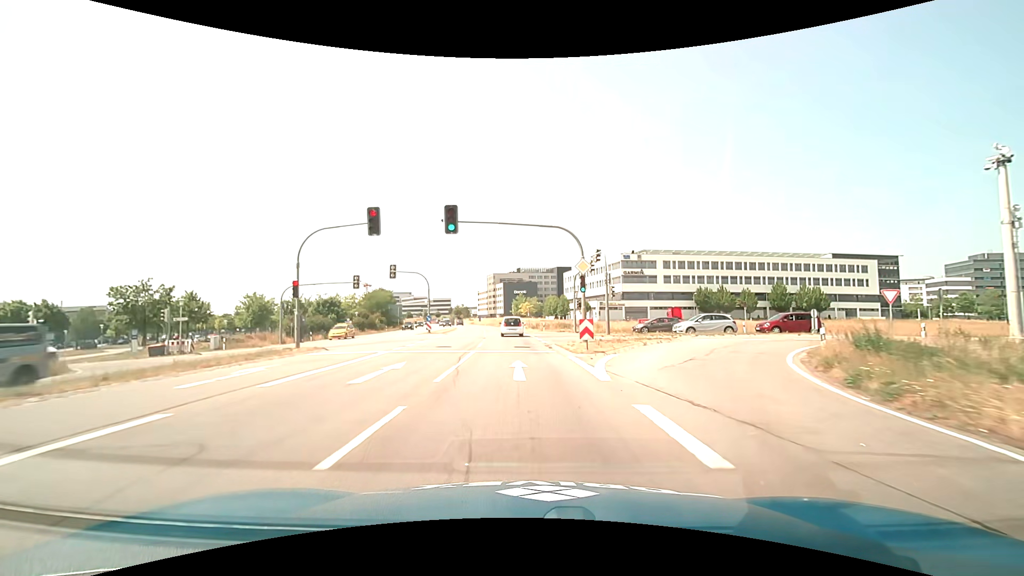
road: primary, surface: asphalt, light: Day
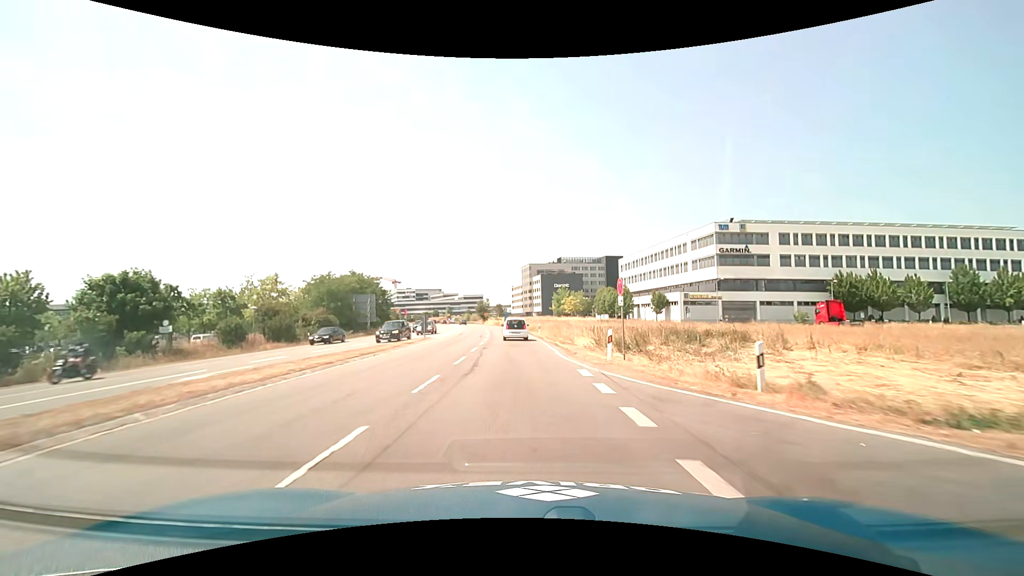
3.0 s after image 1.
(-1.8, +44.6) m; -4°
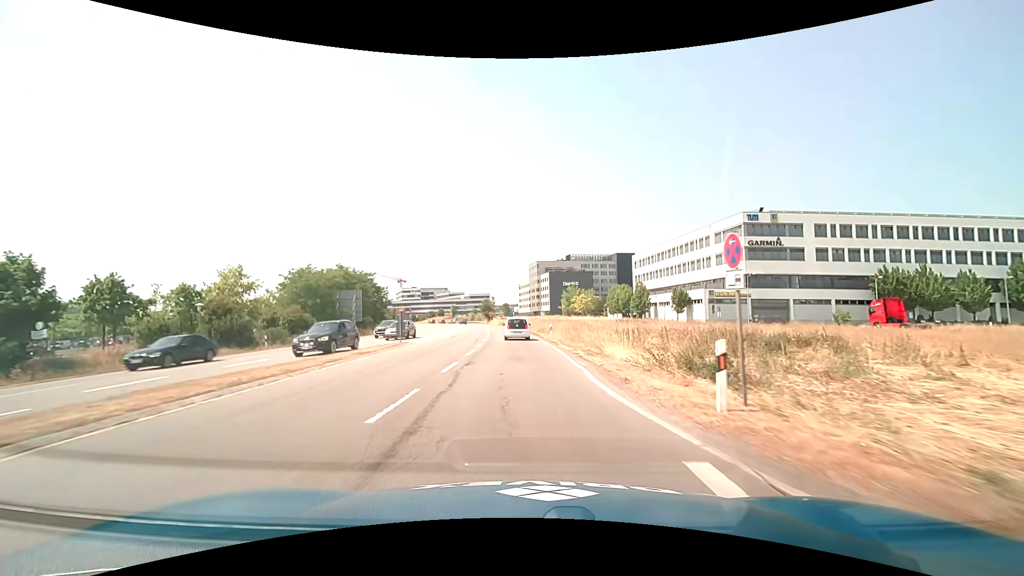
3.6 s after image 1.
(-0.1, +8.9) m; -1°
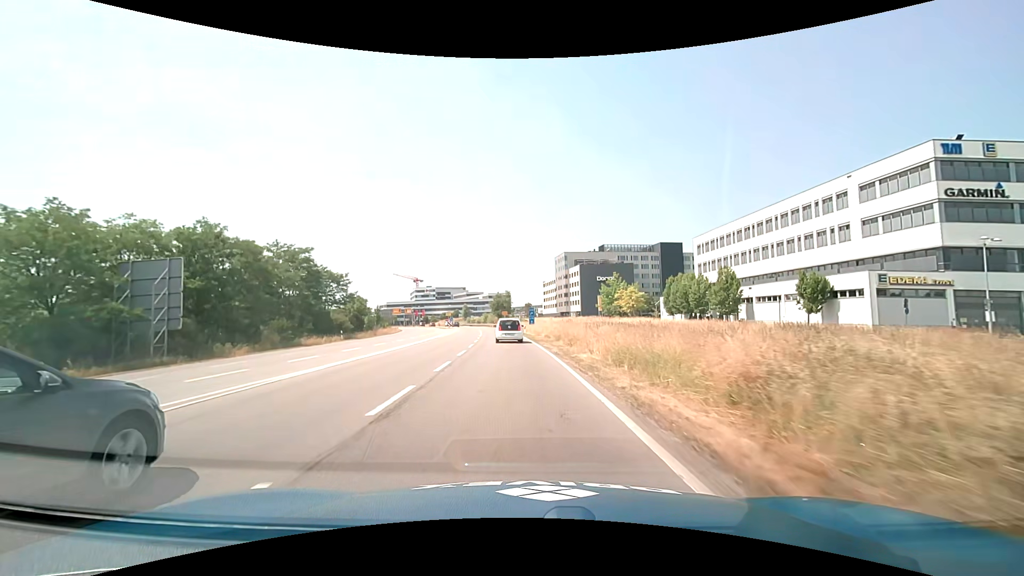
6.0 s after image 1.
(-0.7, +35.5) m; -3°
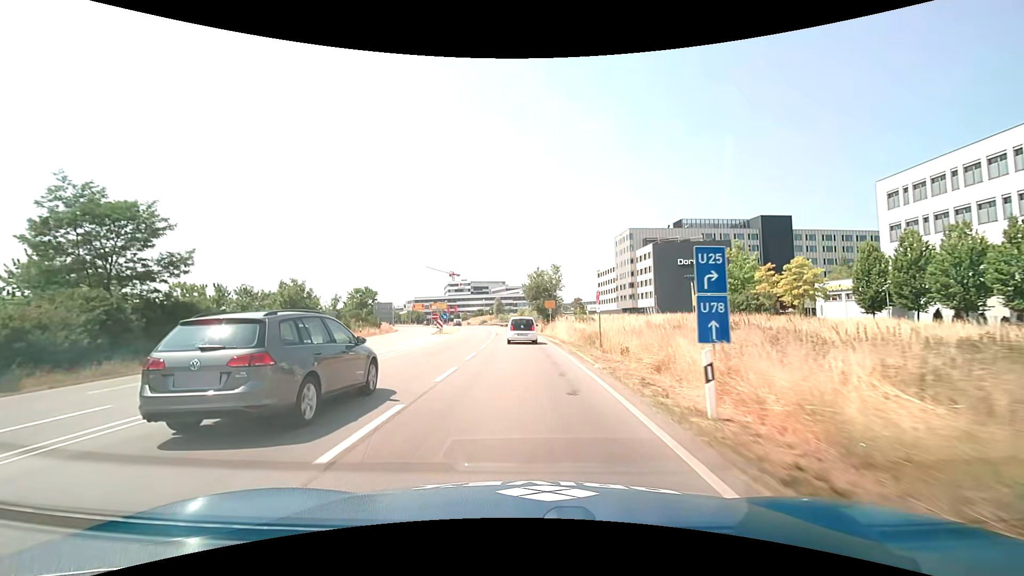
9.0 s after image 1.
(-2.3, +44.4) m; -5°
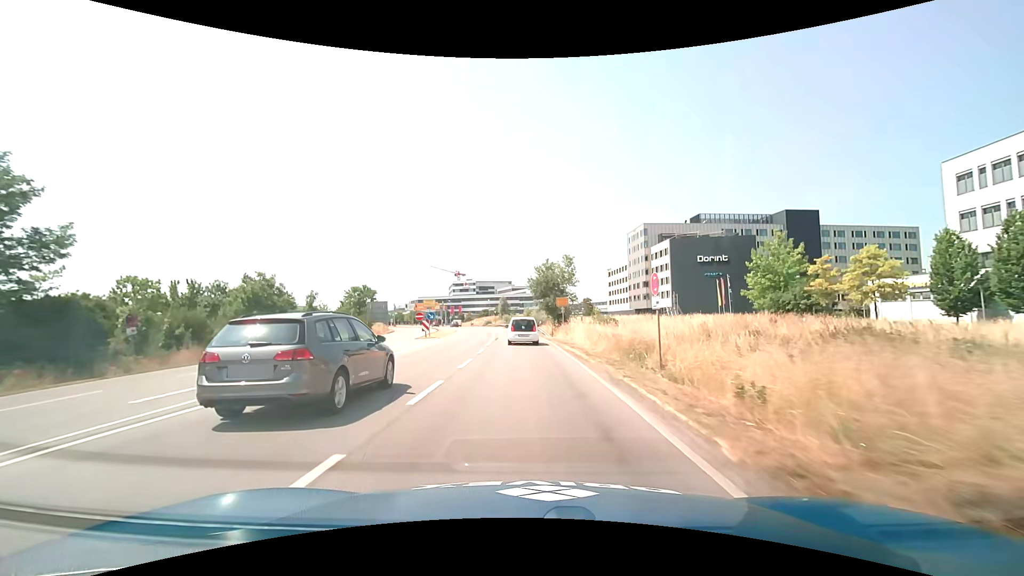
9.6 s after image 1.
(-0.1, +8.8) m; -1°
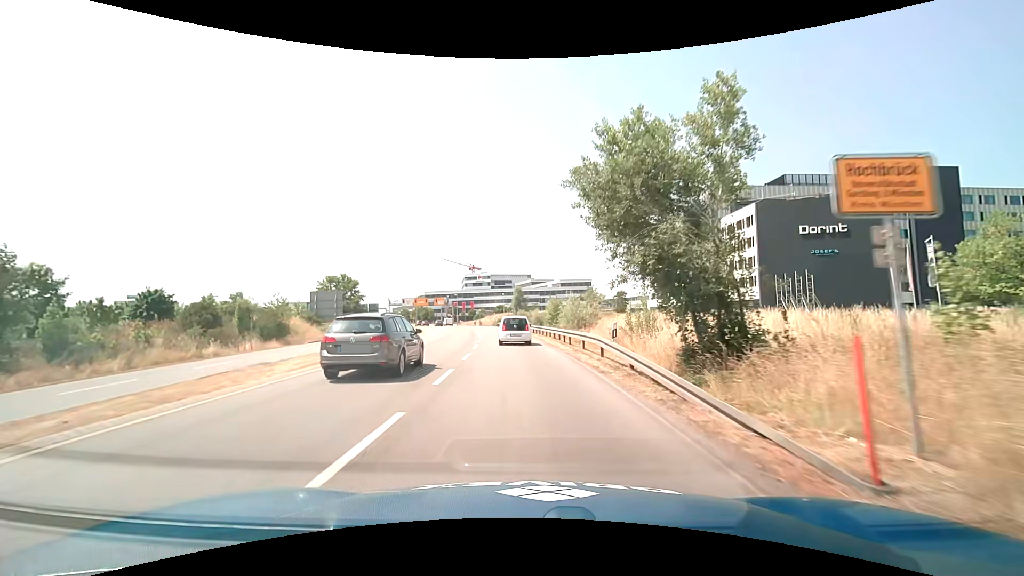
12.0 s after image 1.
(-0.8, +33.8) m; -3°
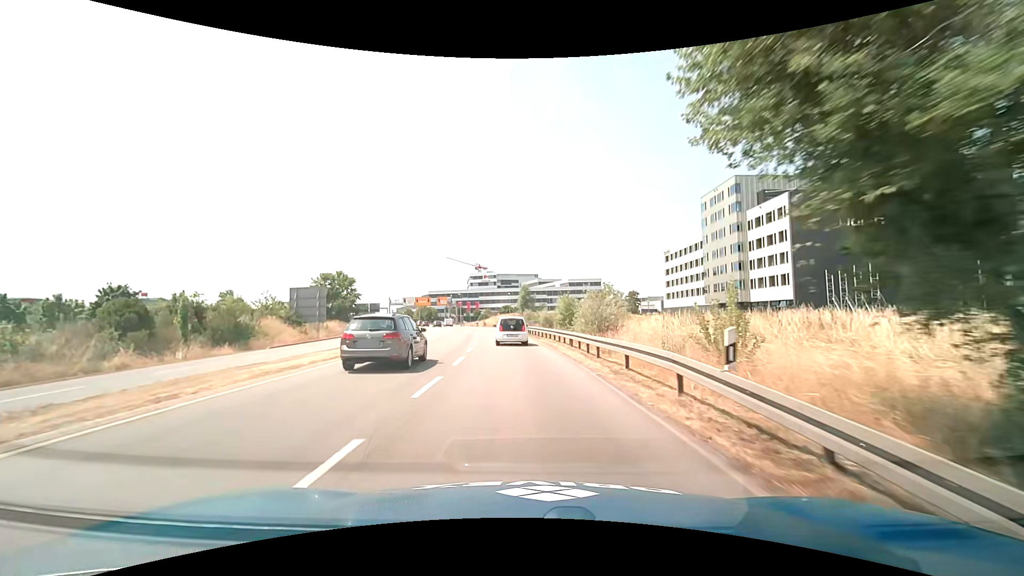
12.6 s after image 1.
(-0.1, +7.7) m; -1°
(0, +10) (0, +20) (-1, +30) (-2, +40) (-3, +50) (-4, +60) (-6, +70) (-8, +79) (-10, +89) (-13, +99) m
